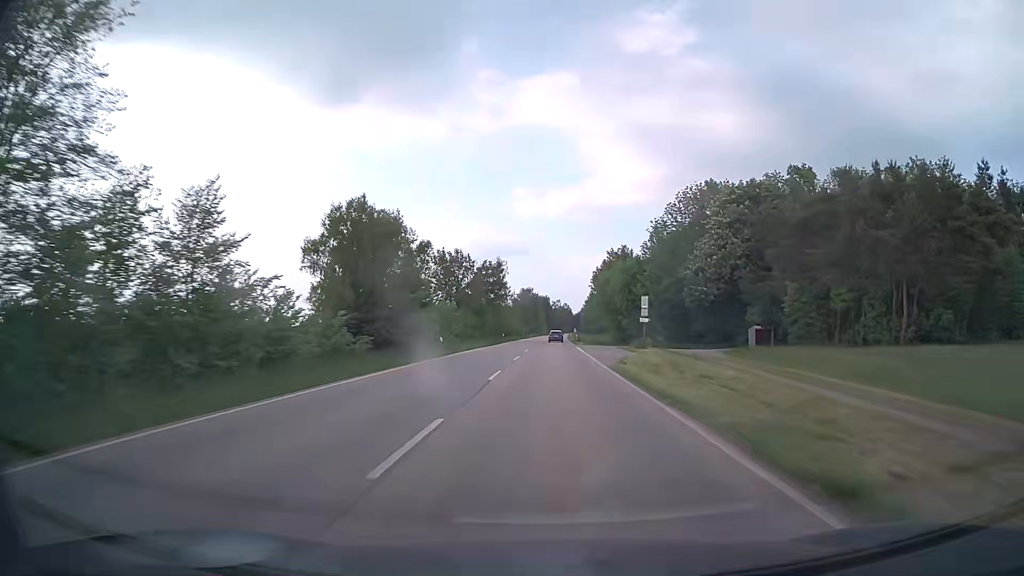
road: secondary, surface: asphalt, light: Day
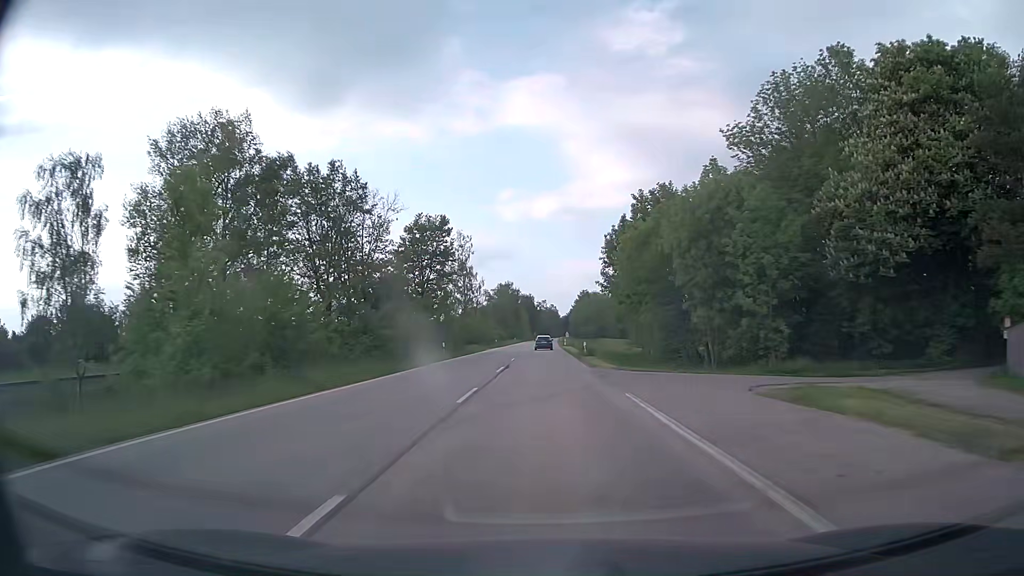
(+0.5, +40.2) m; +1°
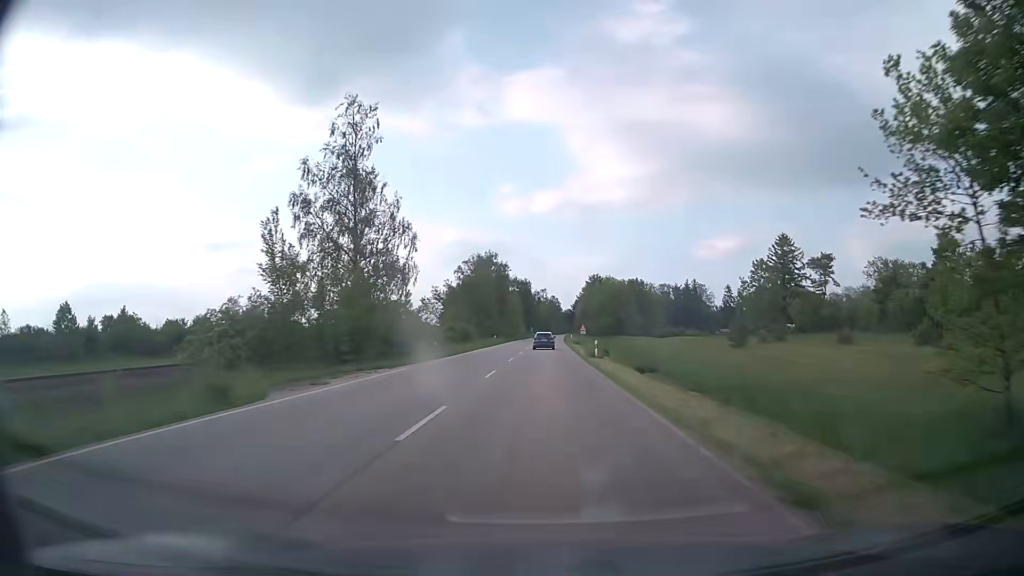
(0.0, +53.1) m; 0°
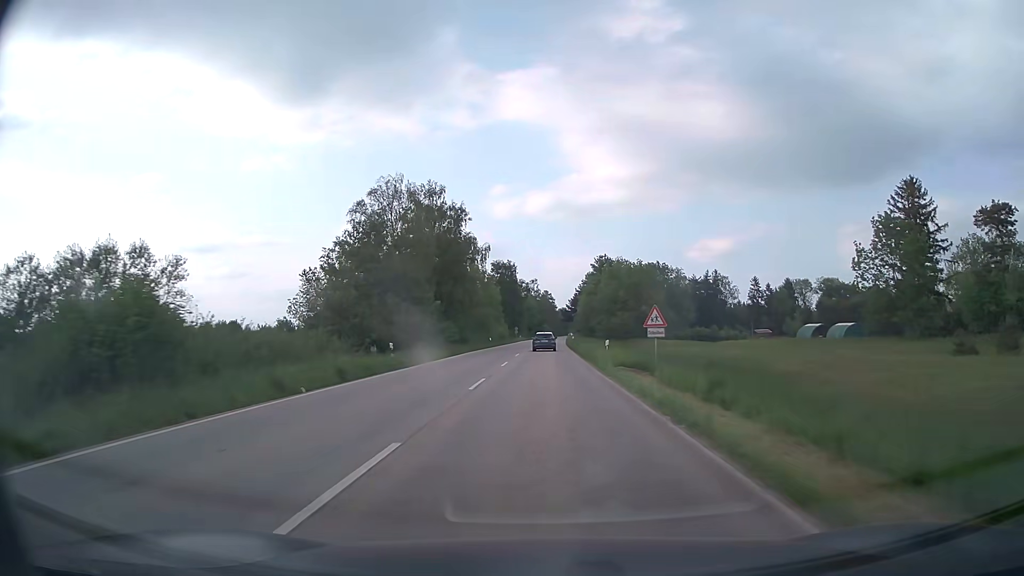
(+0.2, +52.0) m; +1°
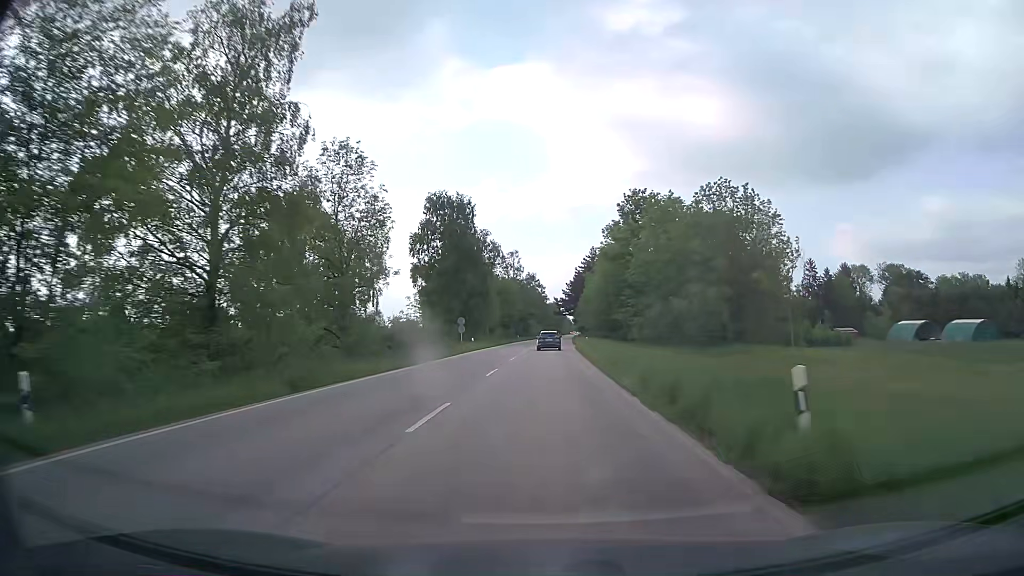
(+0.5, +67.0) m; +1°
(0, +10) (0, +20) (0, +30) (0, +40) (+1, +50) (+1, +60) (+1, +70) (+2, +80) (+2, +90) (+2, +100) m
